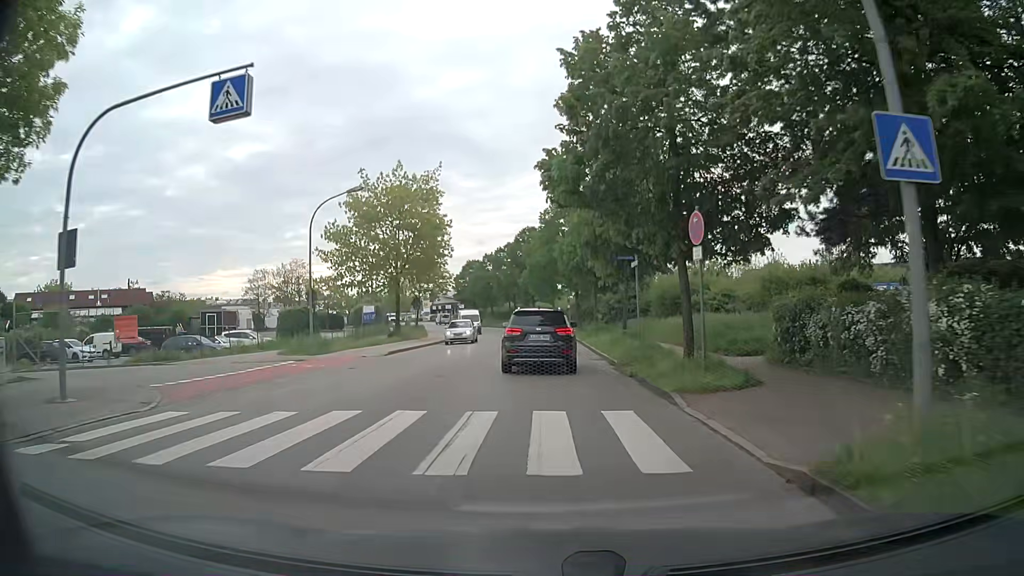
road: residential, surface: asphalt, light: Day
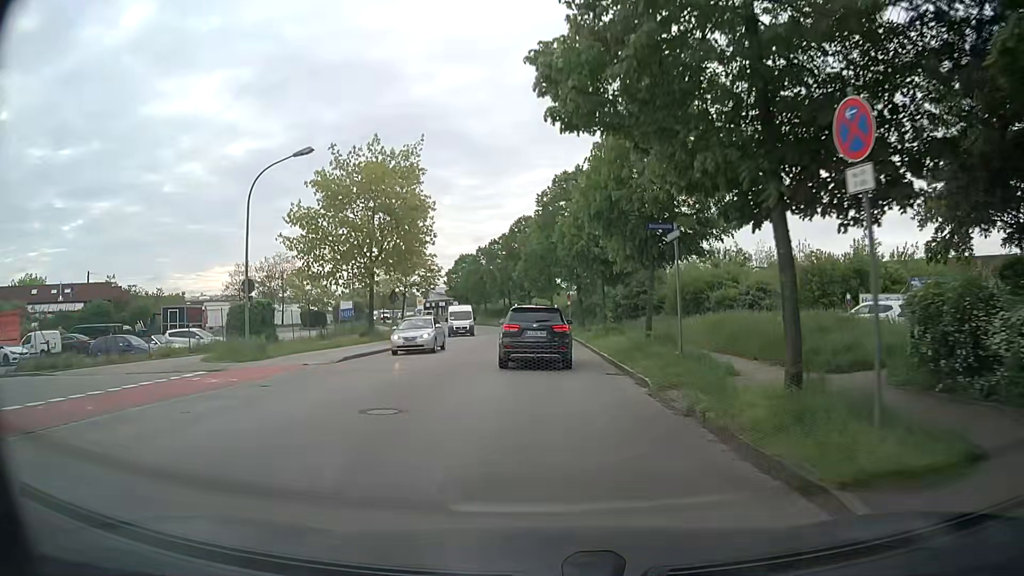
(0.0, +6.8) m; -1°
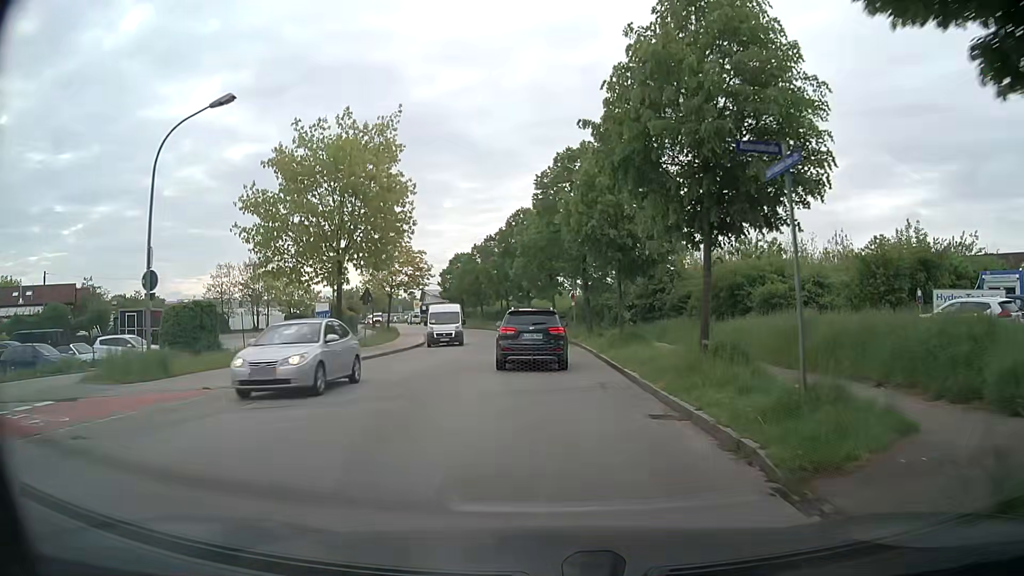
(0.0, +6.9) m; 0°
